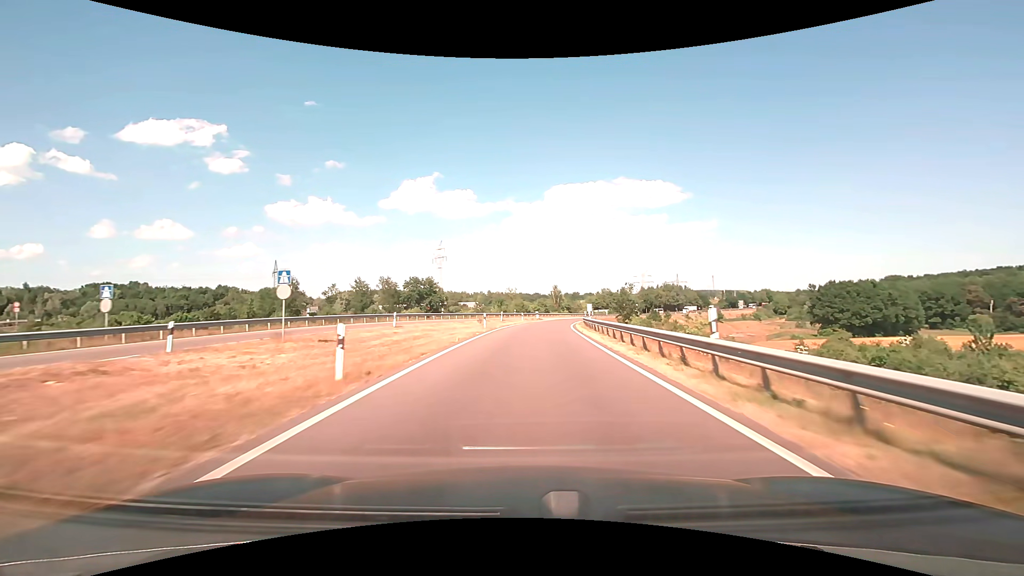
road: motorway_link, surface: asphalt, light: Day
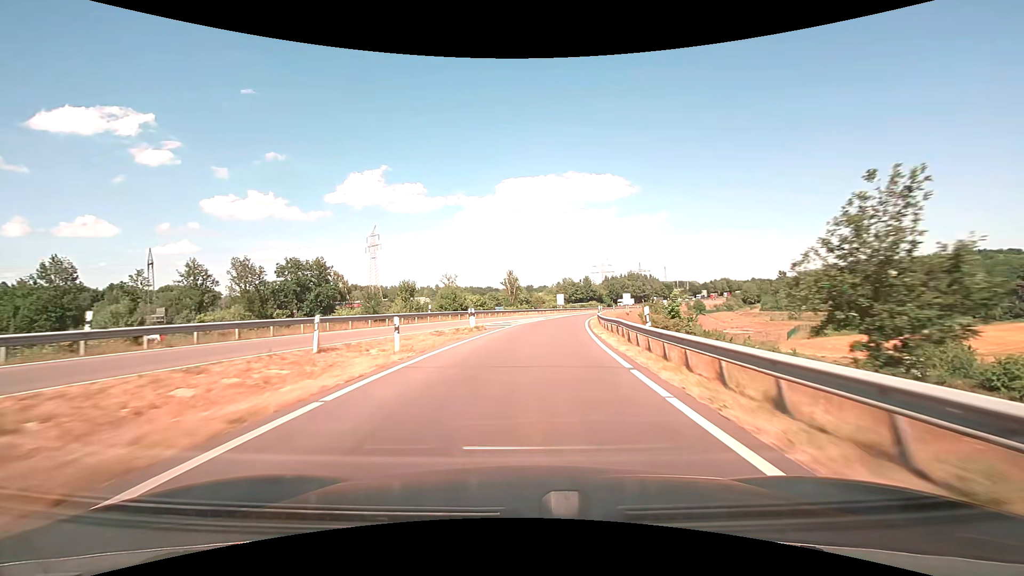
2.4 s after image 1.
(+1.8, +43.5) m; +5°
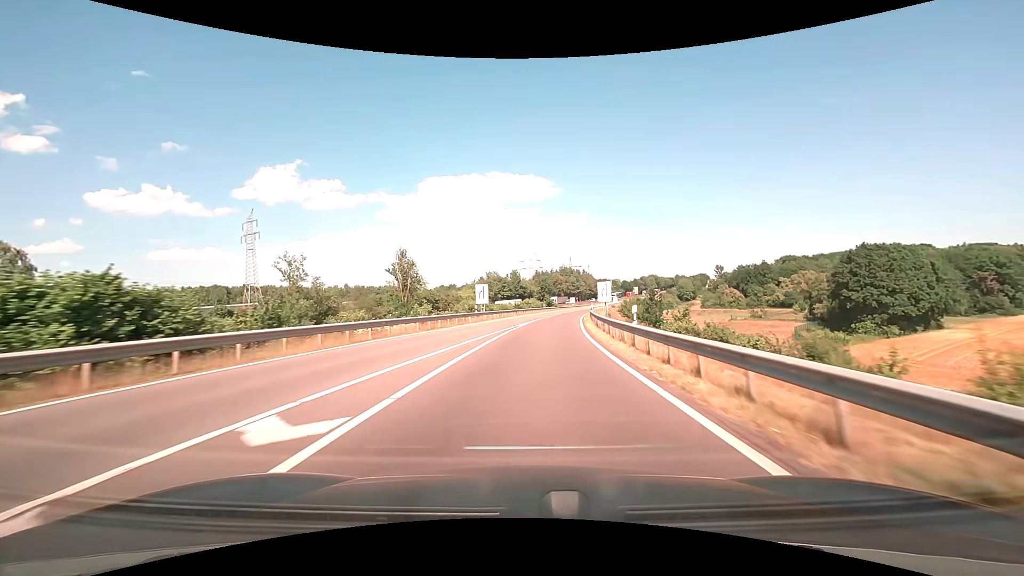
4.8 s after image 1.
(+3.1, +43.8) m; +8°
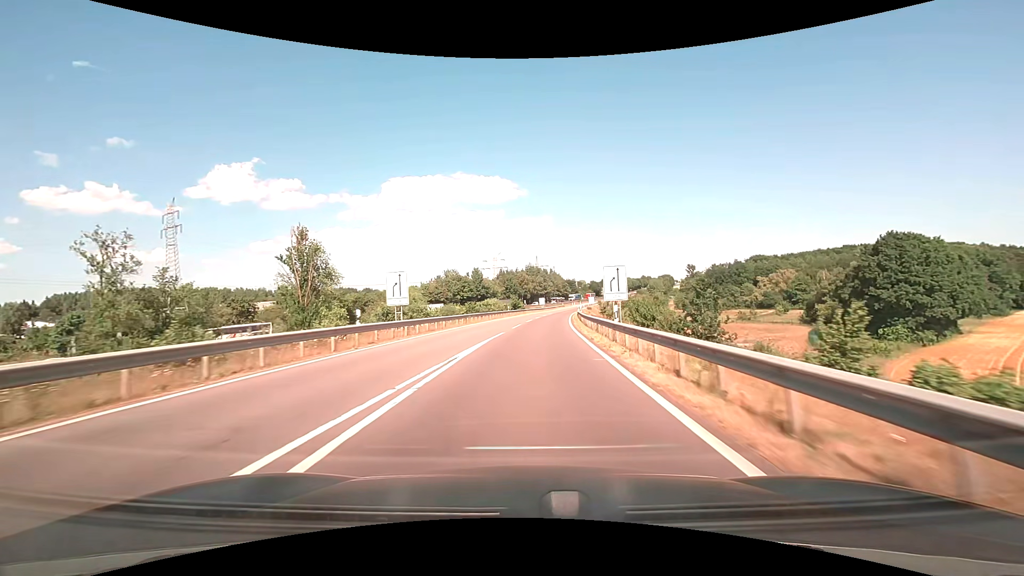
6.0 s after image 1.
(+0.9, +22.0) m; +4°
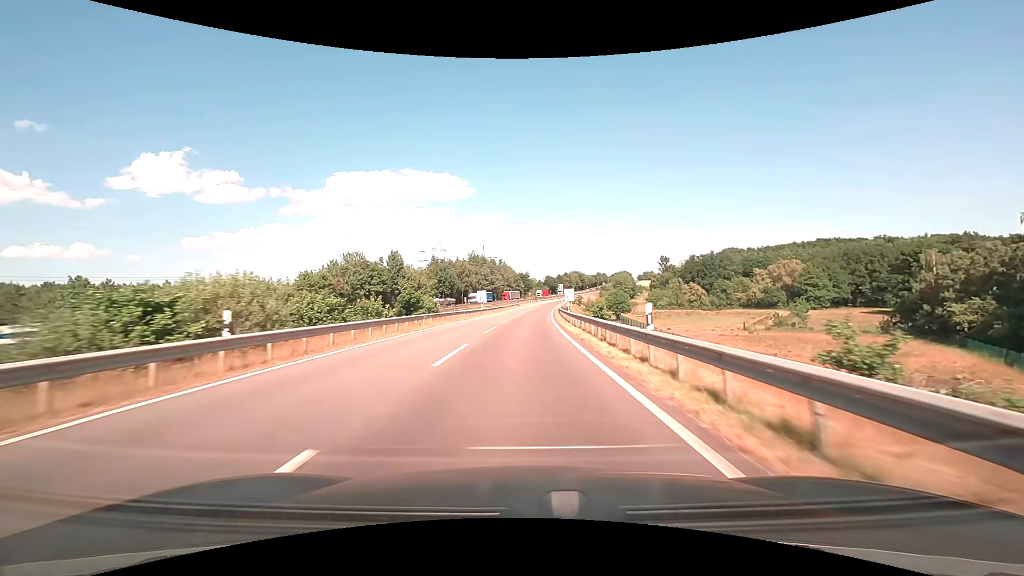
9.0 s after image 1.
(+3.0, +55.0) m; +6°
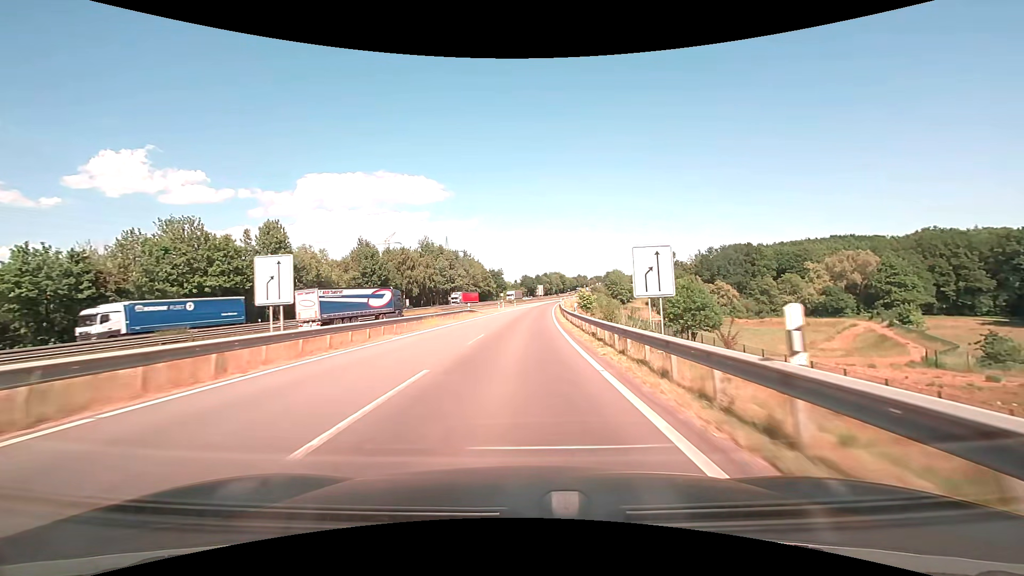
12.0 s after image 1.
(+1.2, +54.1) m; +3°
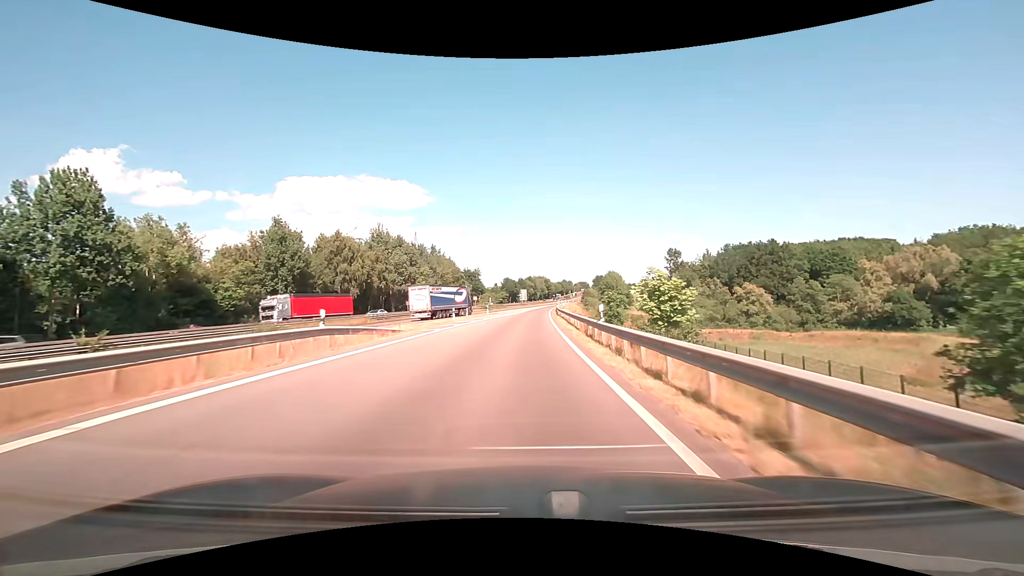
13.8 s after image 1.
(+0.5, +32.3) m; +2°
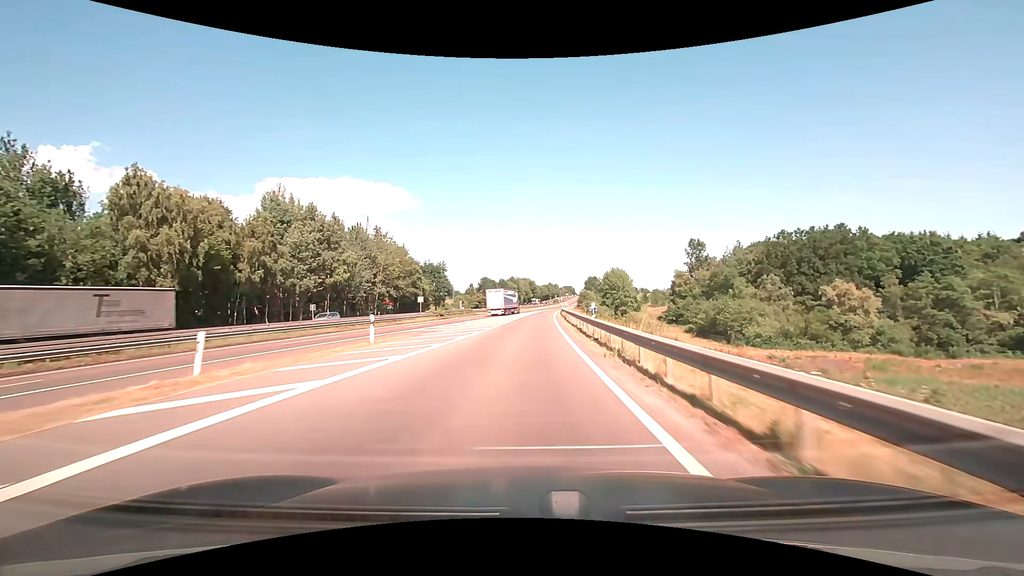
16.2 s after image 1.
(+0.7, +42.4) m; +2°
(0, +10) (0, +20) (0, +30) (+1, +40) (+1, +50) (+1, +60) (+2, +70) (+3, +80) (+3, +90) (+4, +100) m
